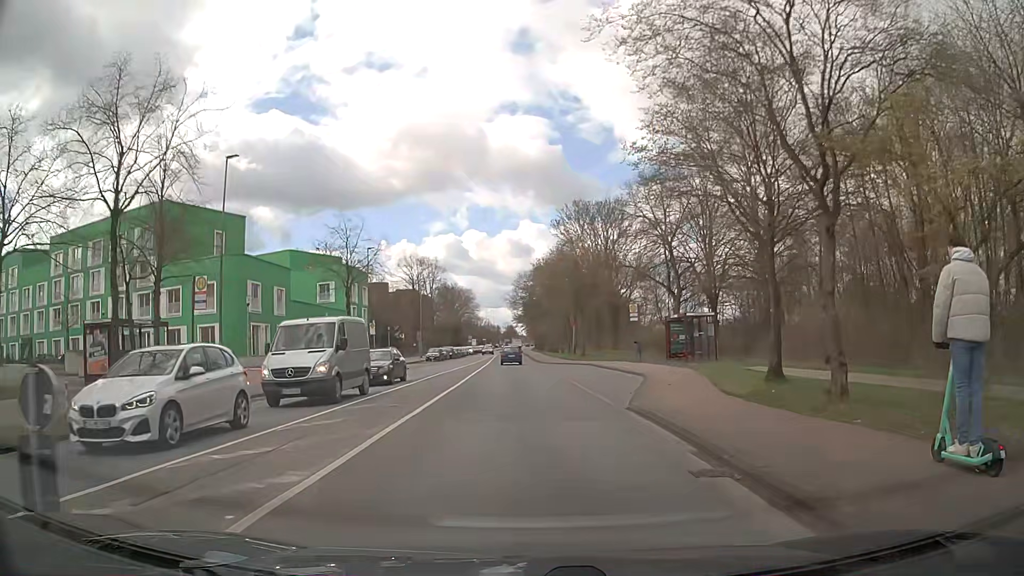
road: tertiary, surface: asphalt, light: Day
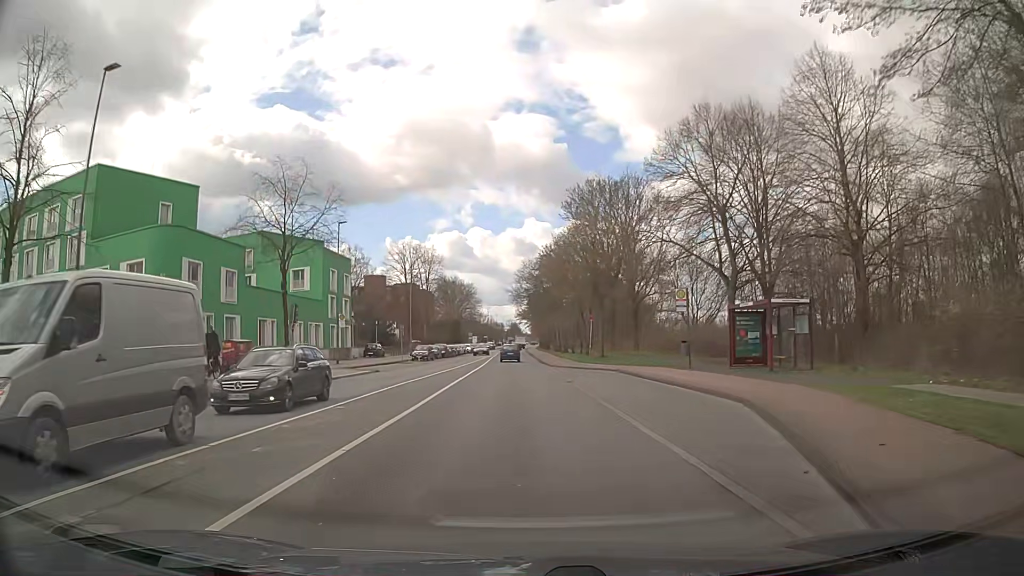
(0.0, +12.1) m; 0°
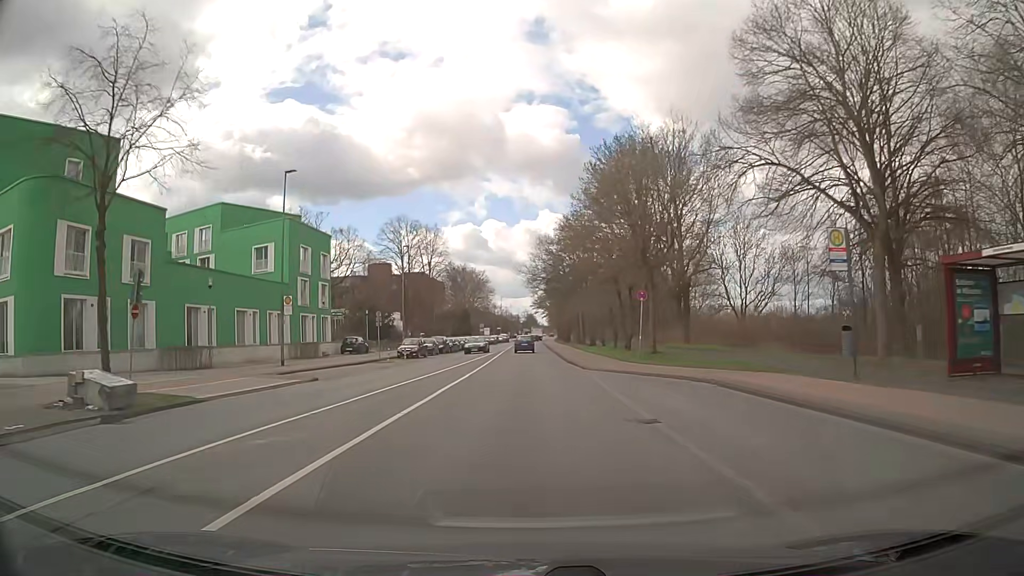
(-0.2, +14.7) m; -2°
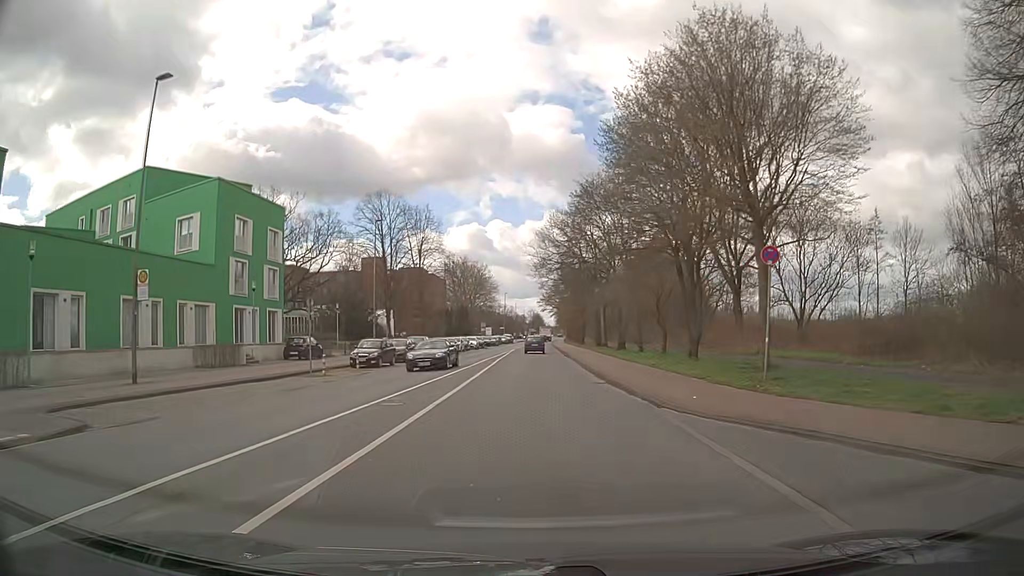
(-0.1, +15.4) m; 0°
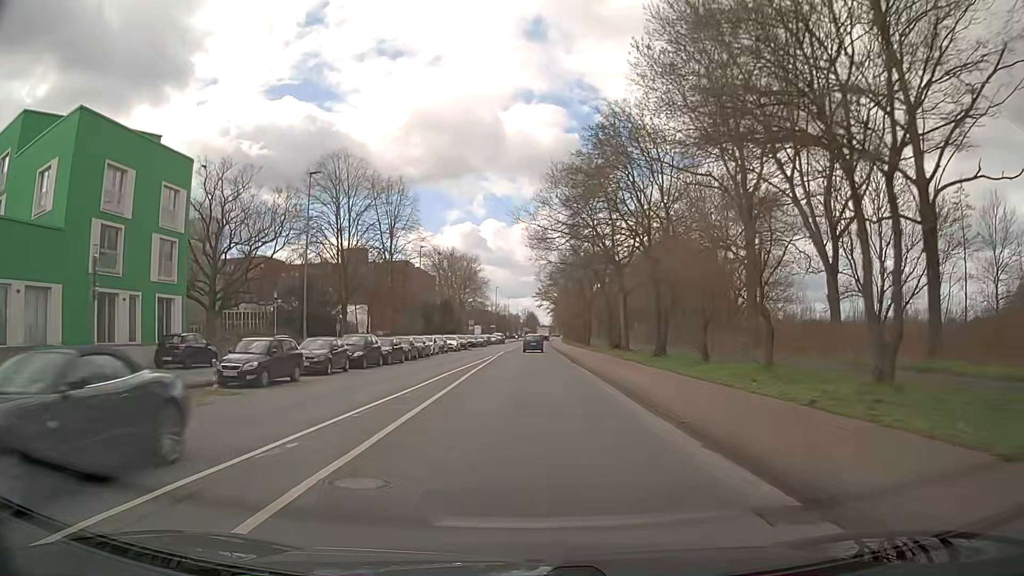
(+0.1, +15.4) m; +1°
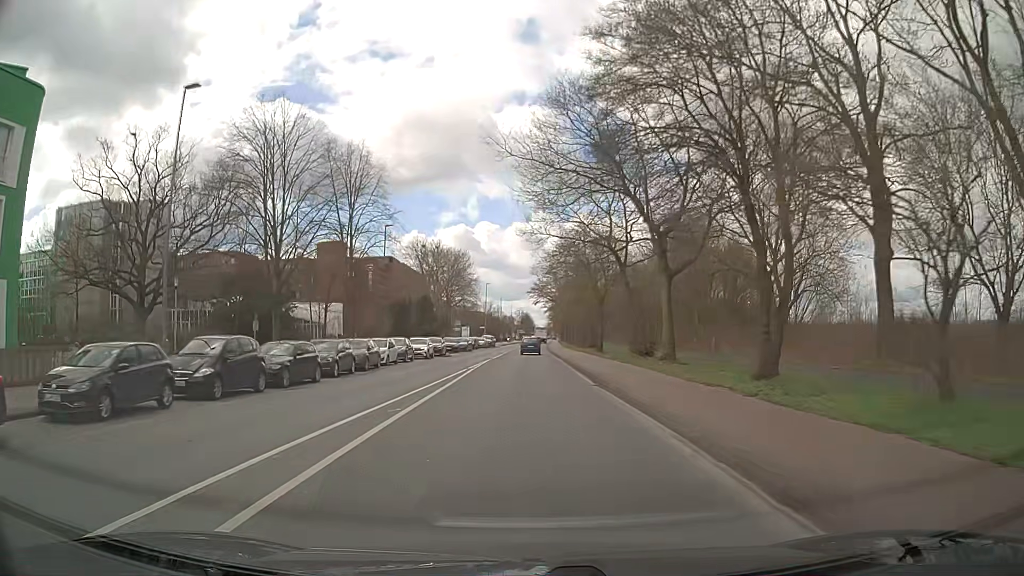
(0.0, +14.8) m; 0°
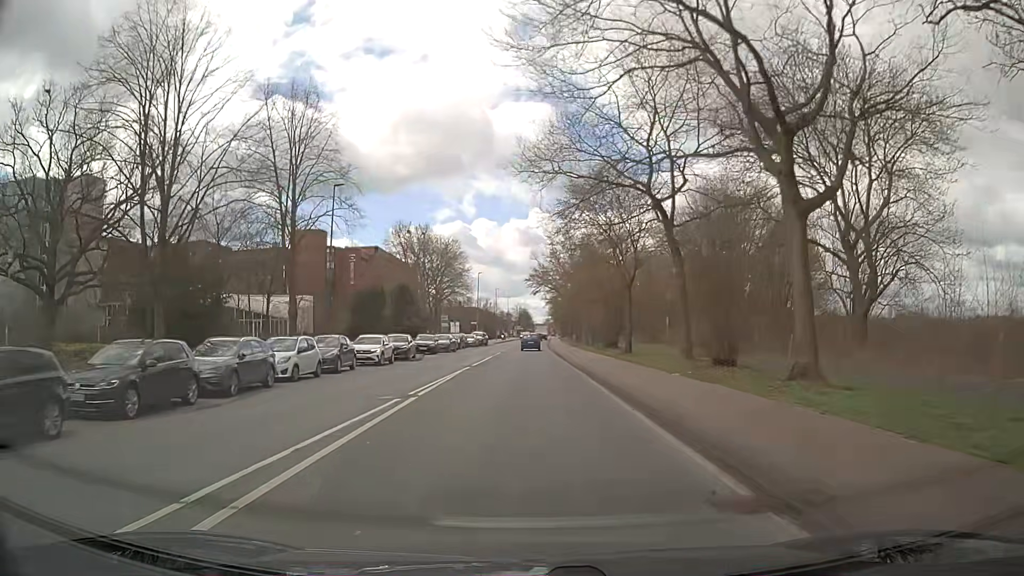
(+0.1, +14.3) m; 0°
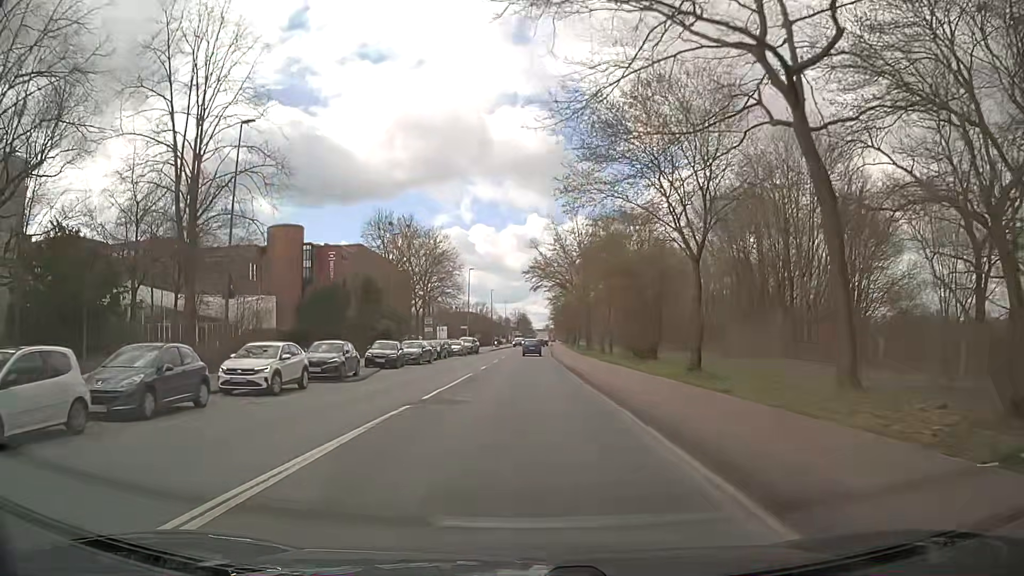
(0.0, +14.1) m; 0°
(0, +10) (0, +20) (0, +30) (0, +40) (0, +50) (0, +60) (+1, +70) (+1, +80) (+1, +90) (+2, +100) m
